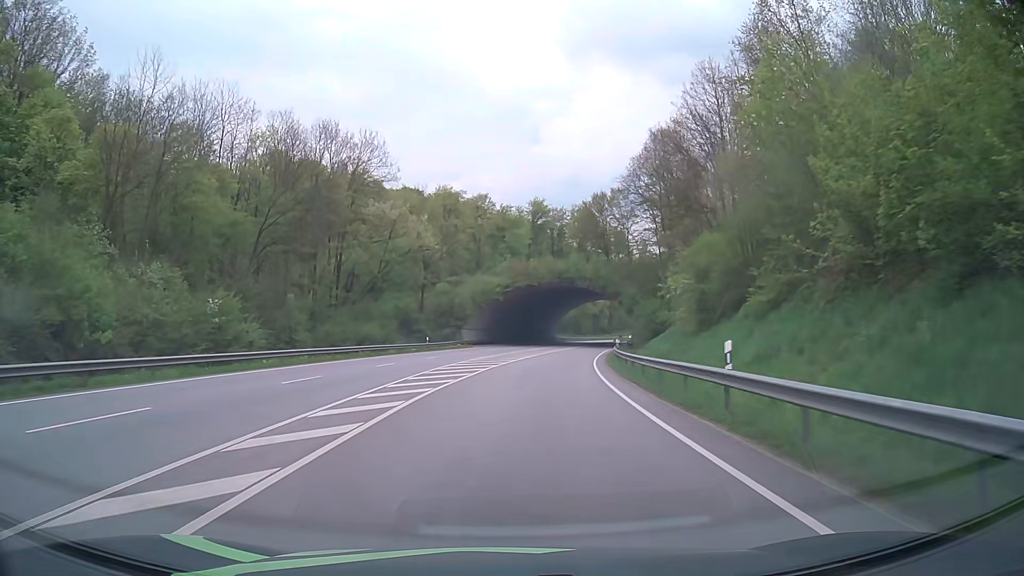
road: primary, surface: asphalt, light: Day
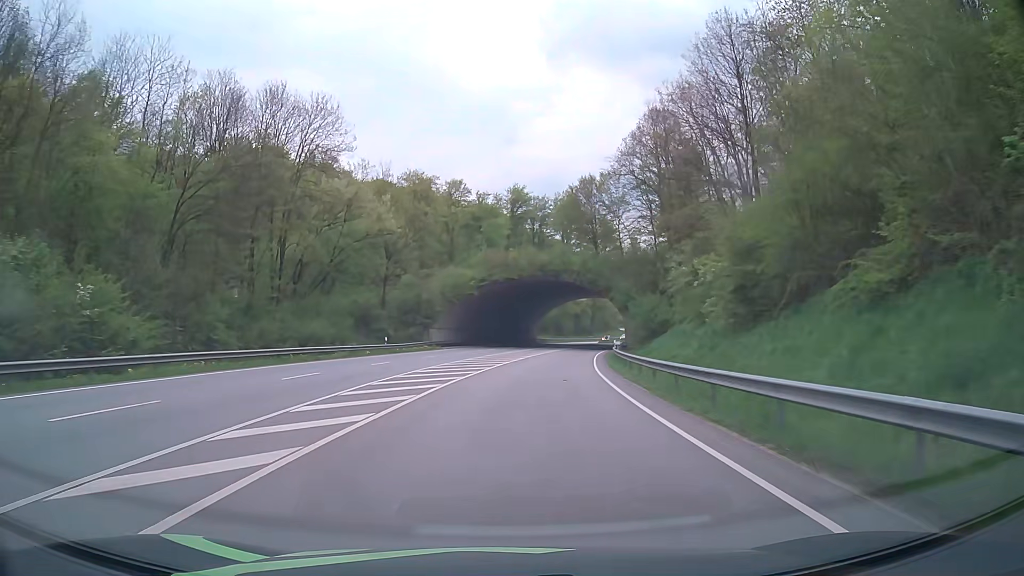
(+0.2, +10.8) m; +2°
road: primary_link
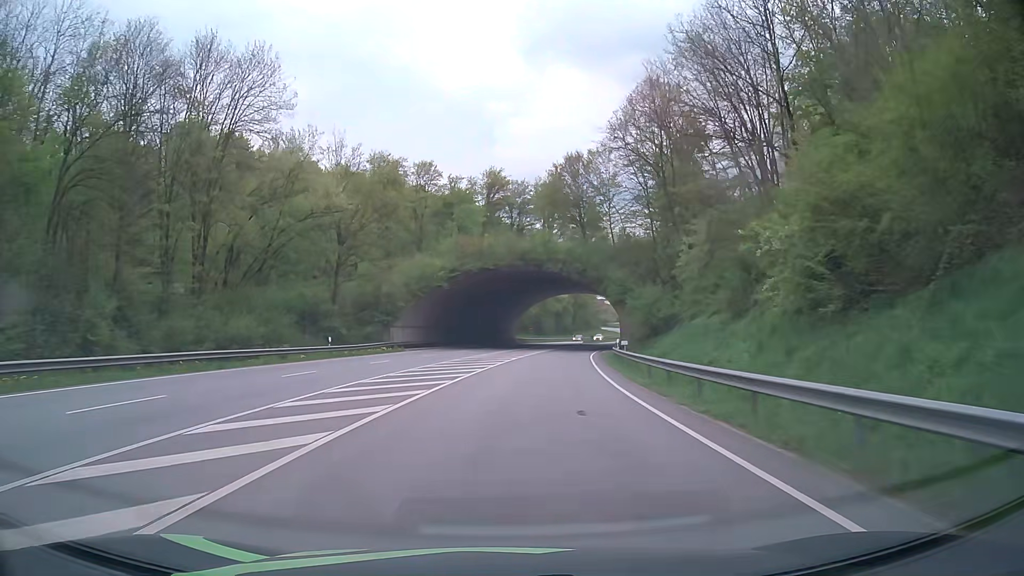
(+0.2, +10.8) m; +2°
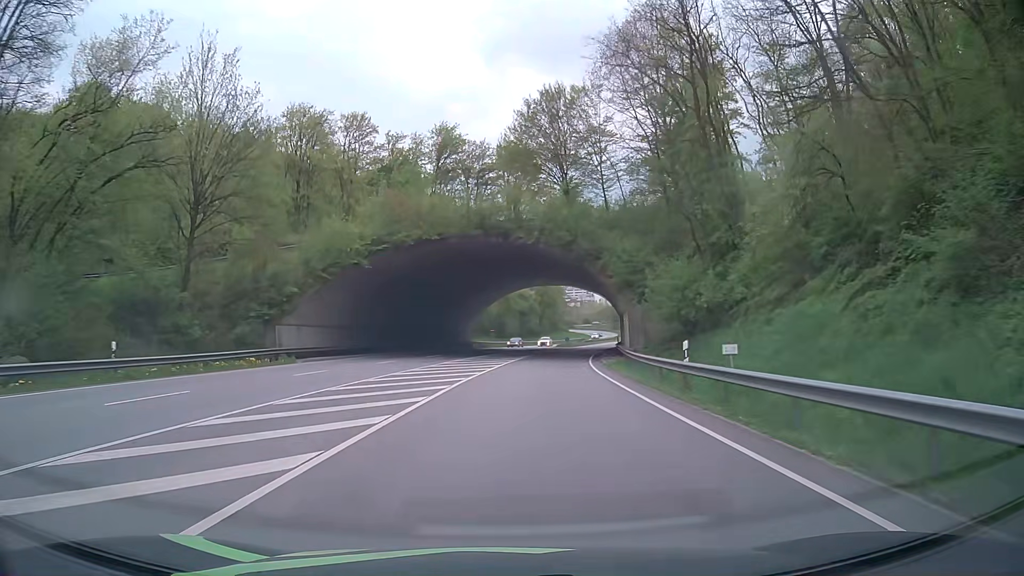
(+0.6, +21.6) m; +3°
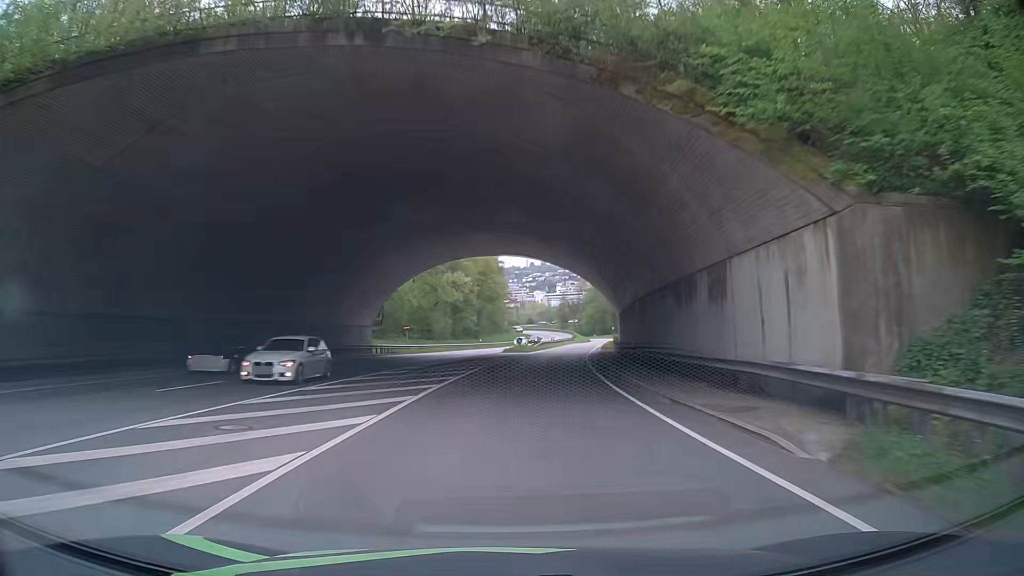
(+1.5, +32.3) m; +5°
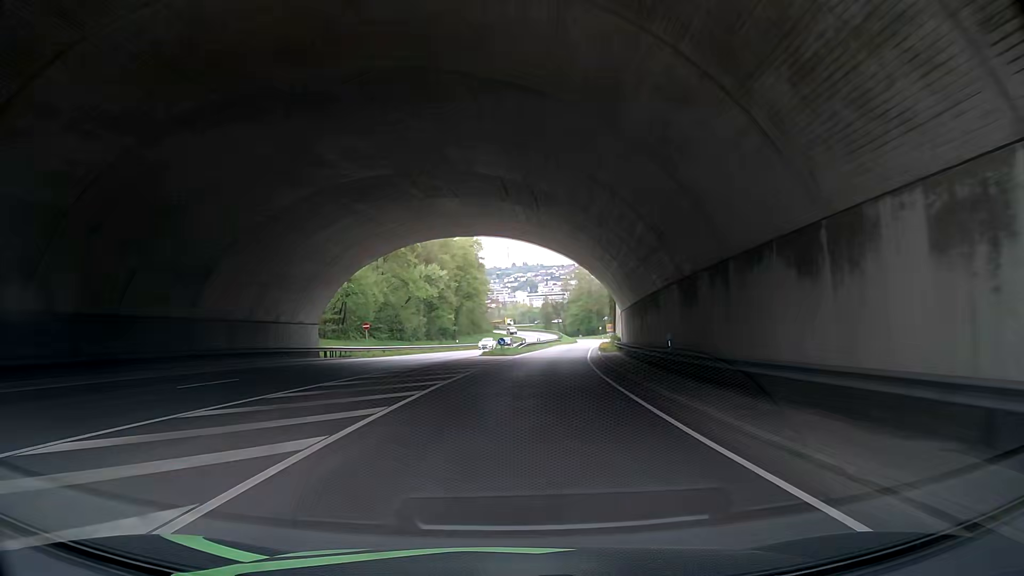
(+0.1, +10.8) m; +2°
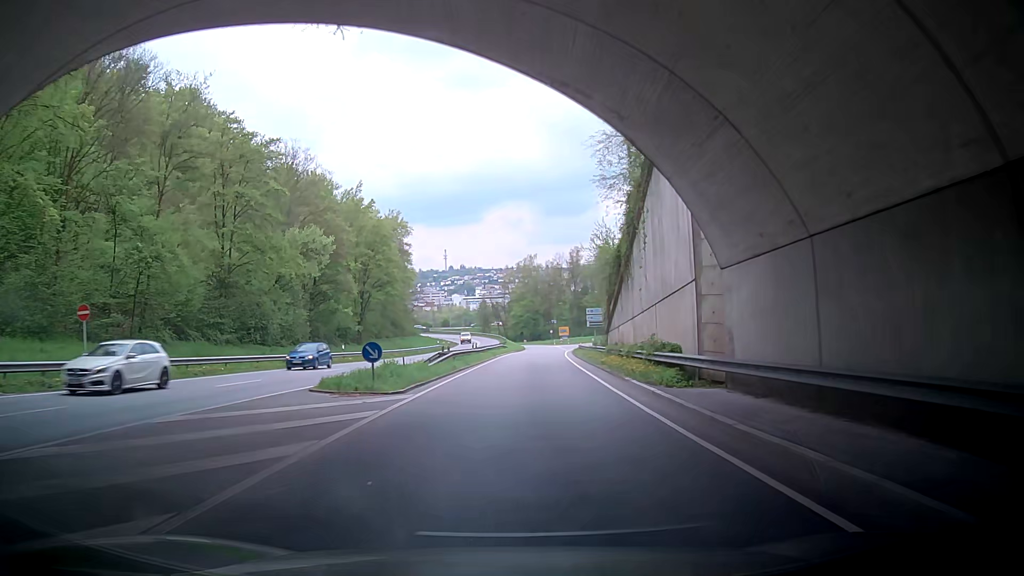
(+2.0, +32.1) m; +8°
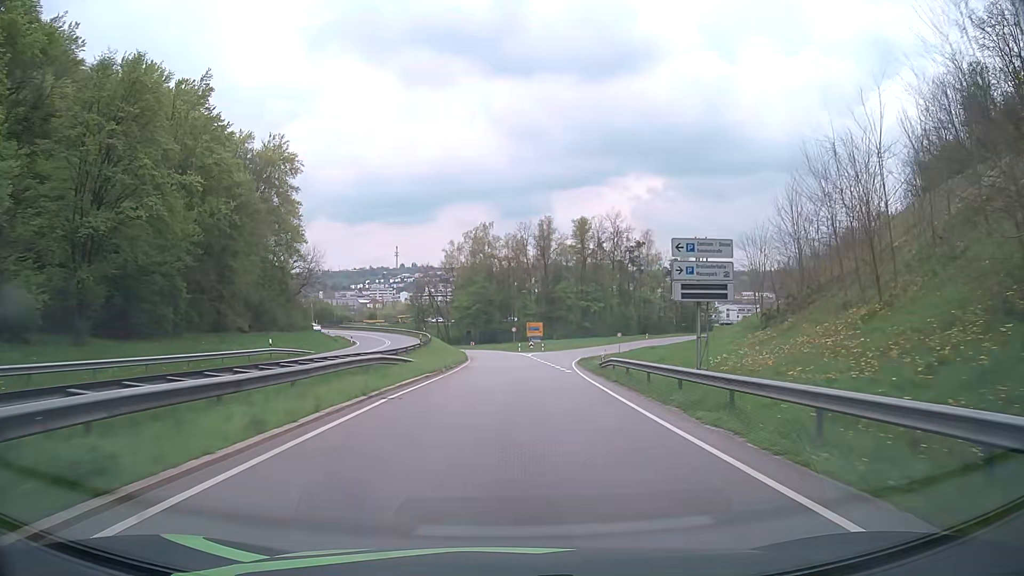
(-0.5, +53.7) m; +1°
(0, +10) (0, +20) (+1, +30) (+1, +40) (+2, +50) (+3, +60) (+5, +70) (+8, +79) (+11, +89) (+15, +98) m
